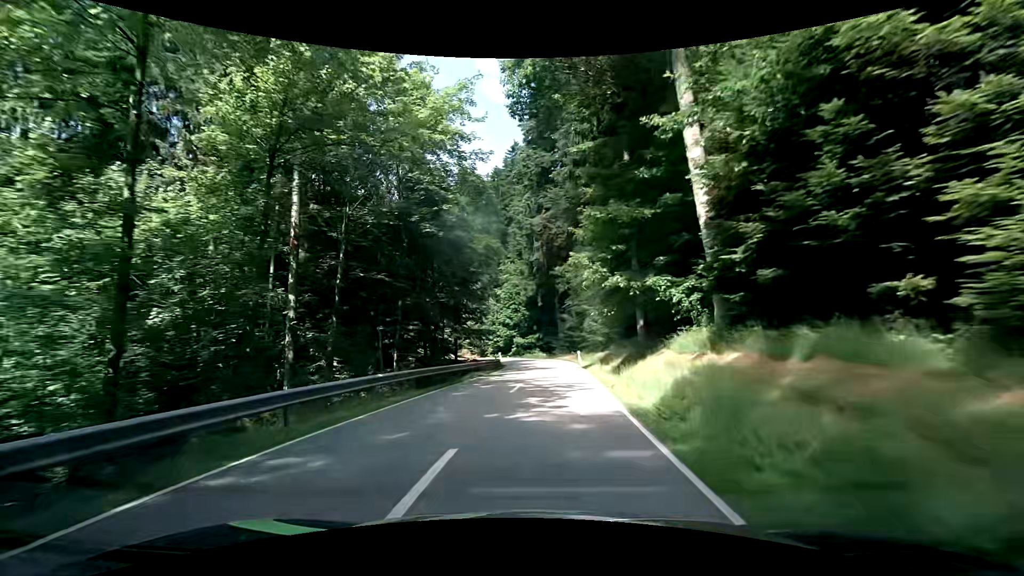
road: secondary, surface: asphalt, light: Day
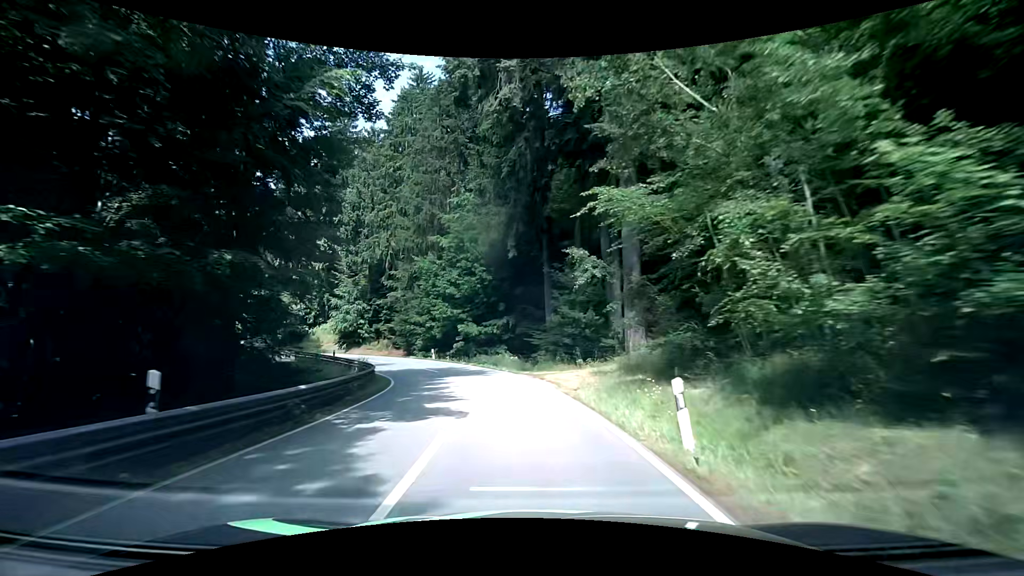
(+1.6, +34.9) m; +3°
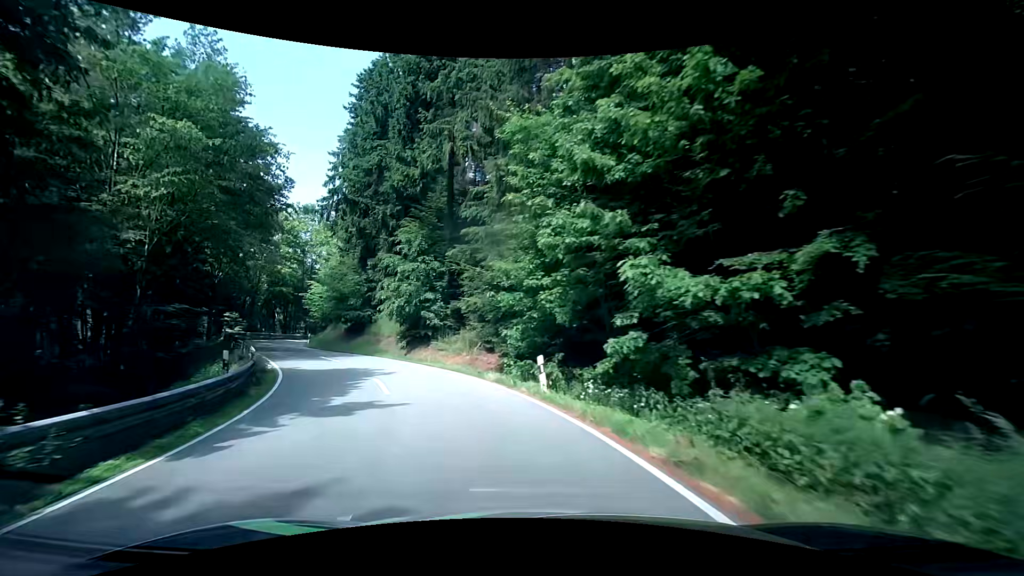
(-3.2, +27.8) m; -16°
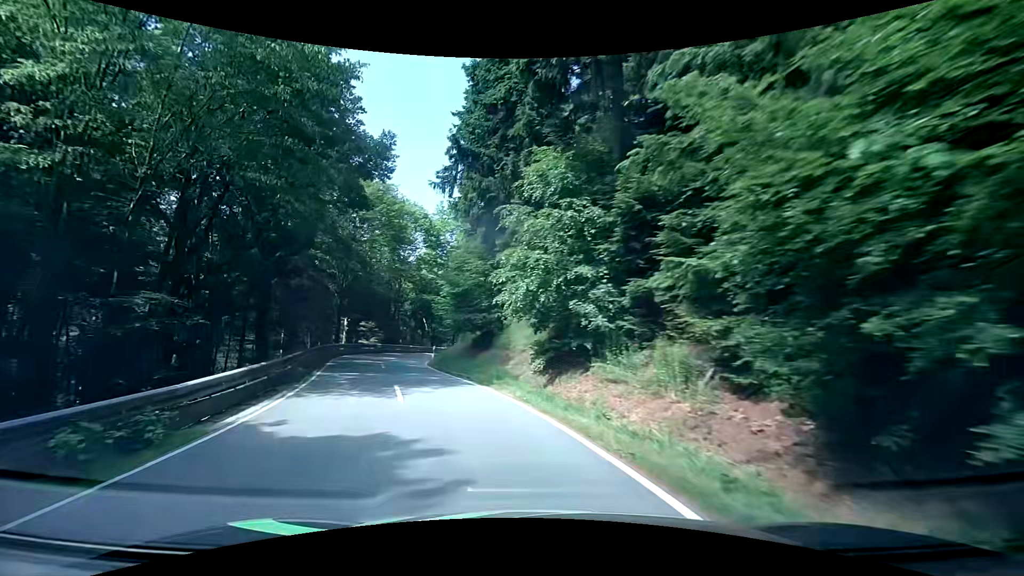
(-1.9, +13.1) m; -18°
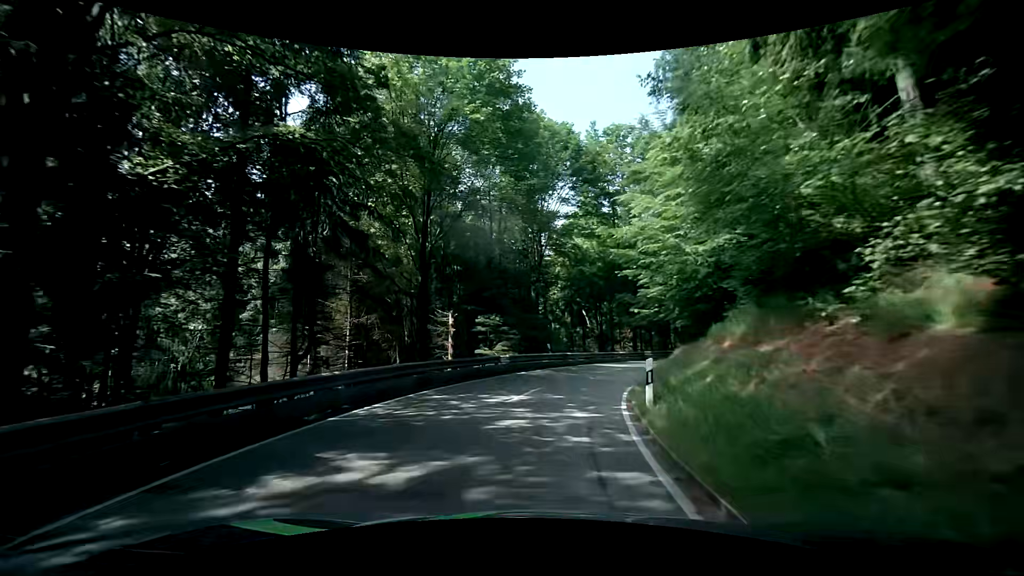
(-5.6, +23.0) m; -21°
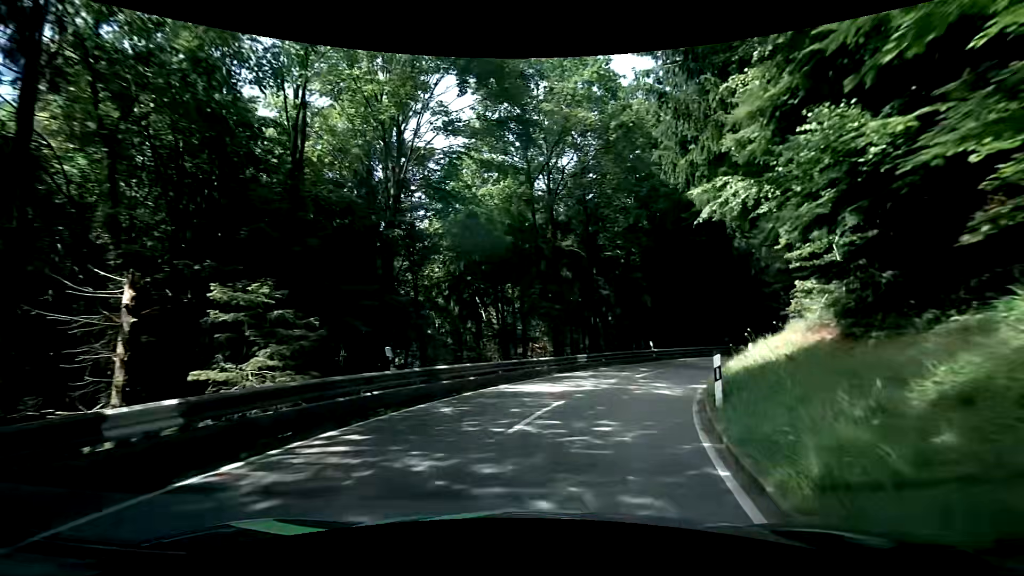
(+1.3, +16.0) m; +10°
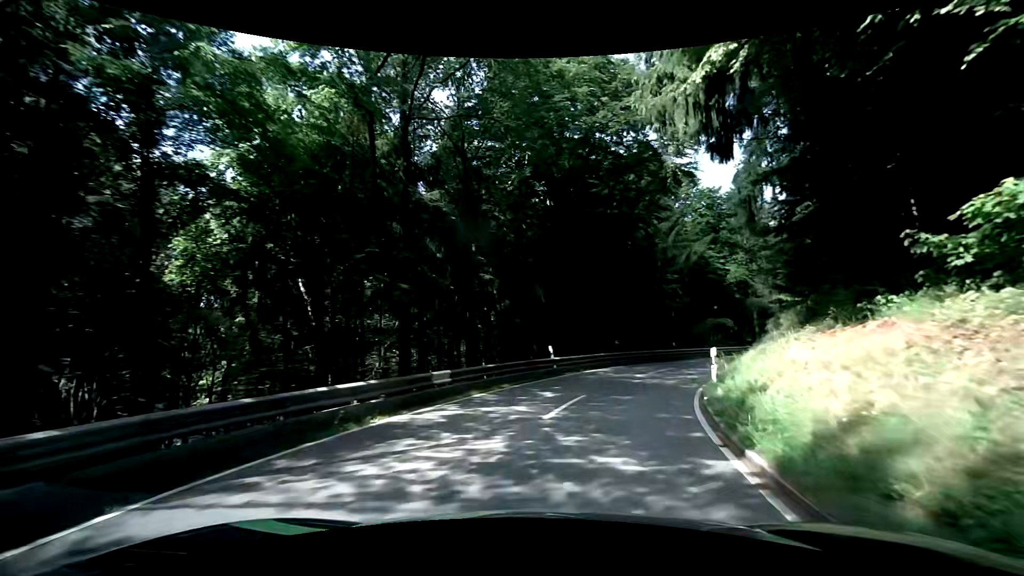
(+1.1, +10.2) m; +15°
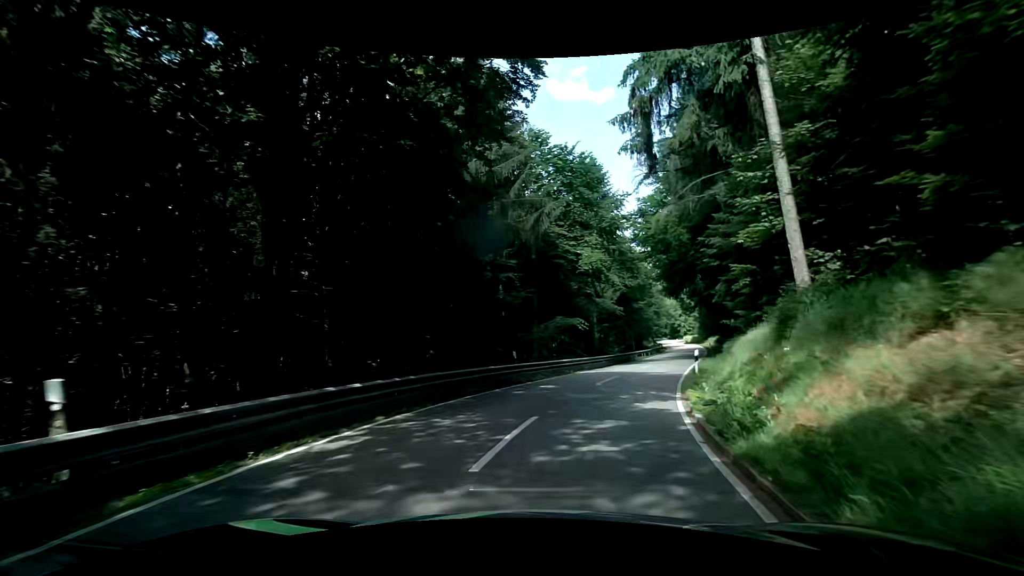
(+2.2, +15.1) m; +17°
(+1, +10) (+4, +20) (+8, +29) (+12, +38) (+16, +47) (+19, +56) (+23, +66) (+27, +75) (+30, +84) (+34, +94) m
